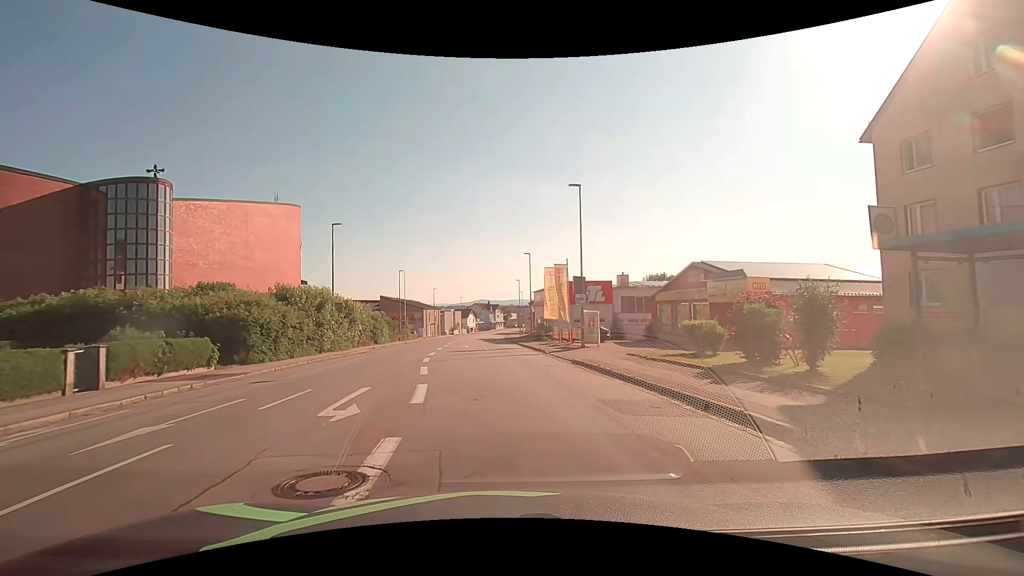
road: tertiary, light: Day
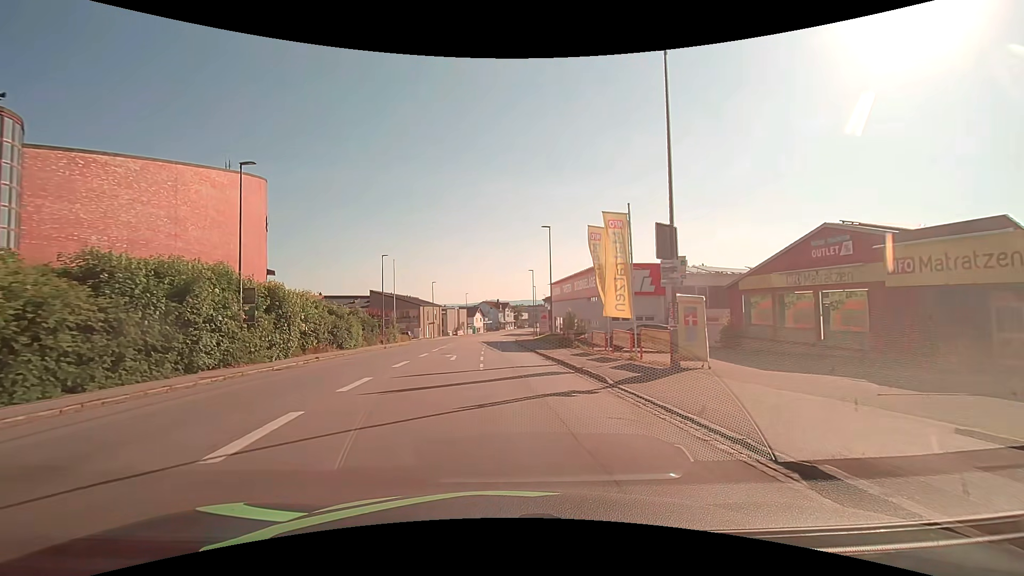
(0.0, +16.1) m; -1°
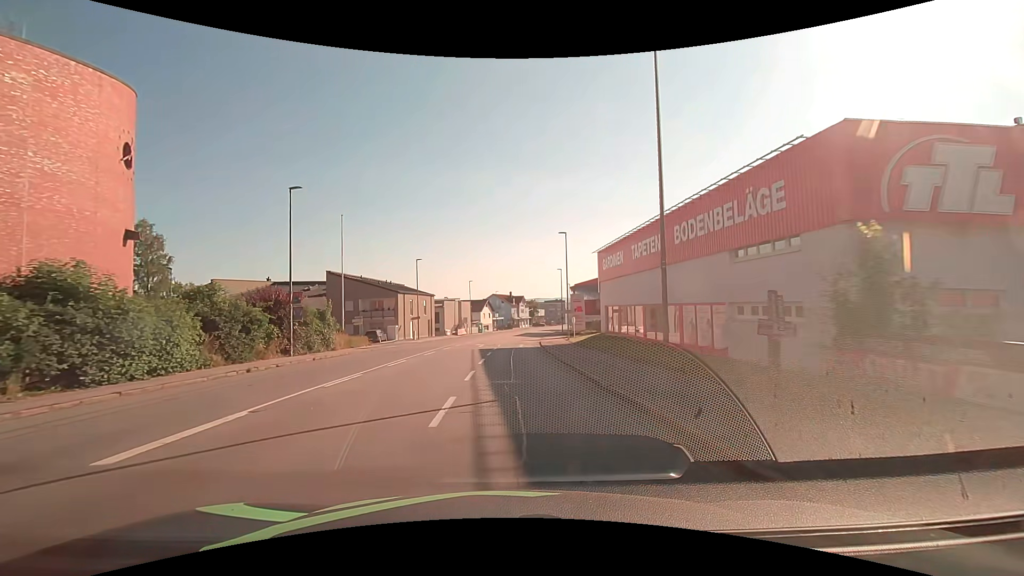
(-0.5, +28.4) m; -1°
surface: asphalt
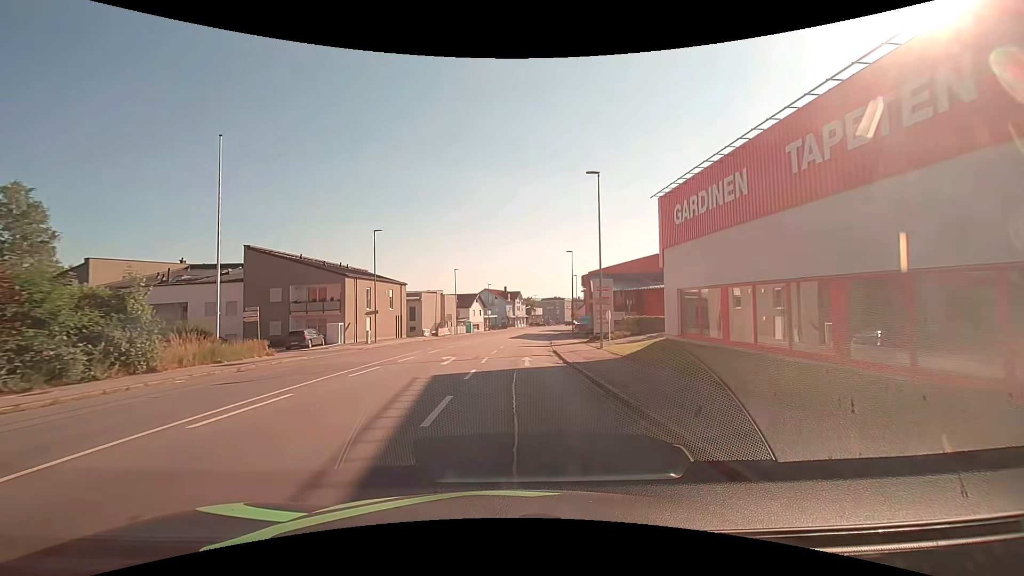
(-0.1, +18.4) m; 0°
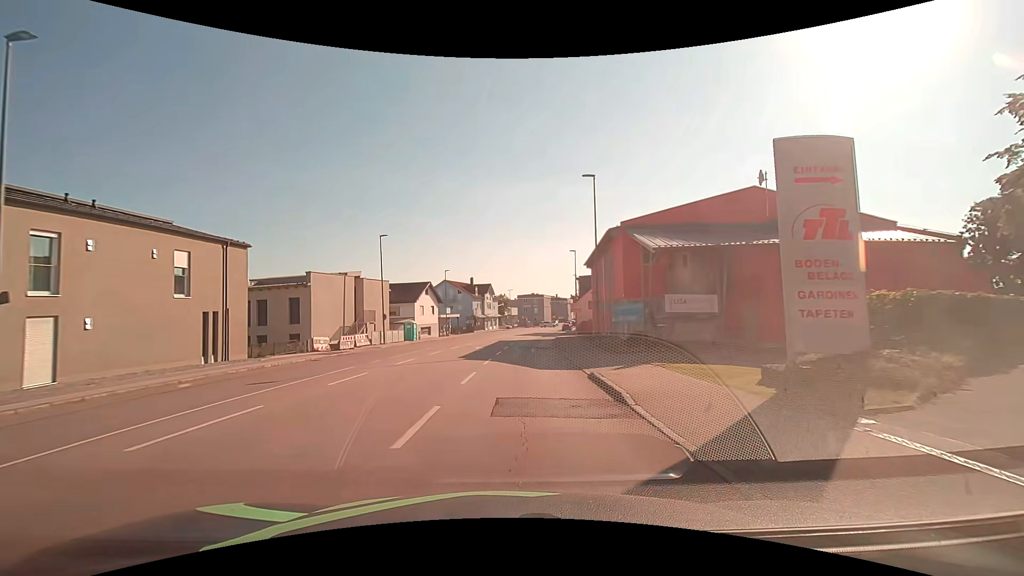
(+0.3, +31.1) m; +3°
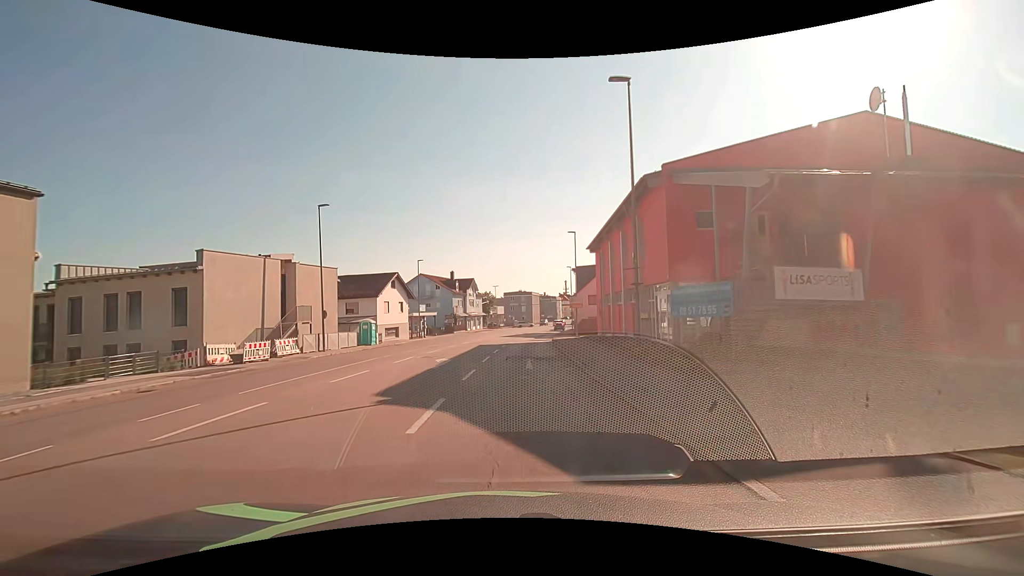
(+0.2, +11.7) m; +2°
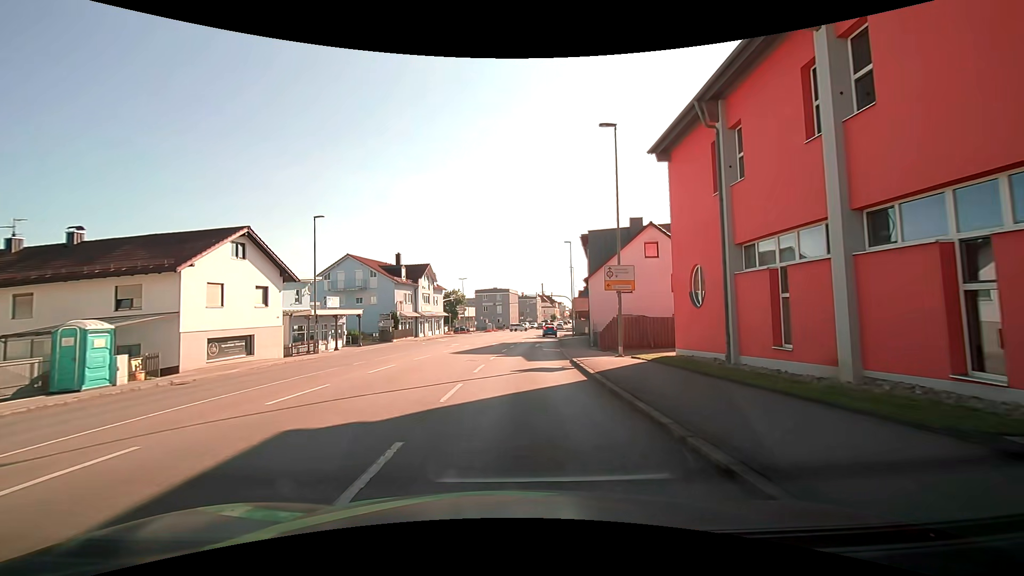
(+0.6, +27.1) m; +3°
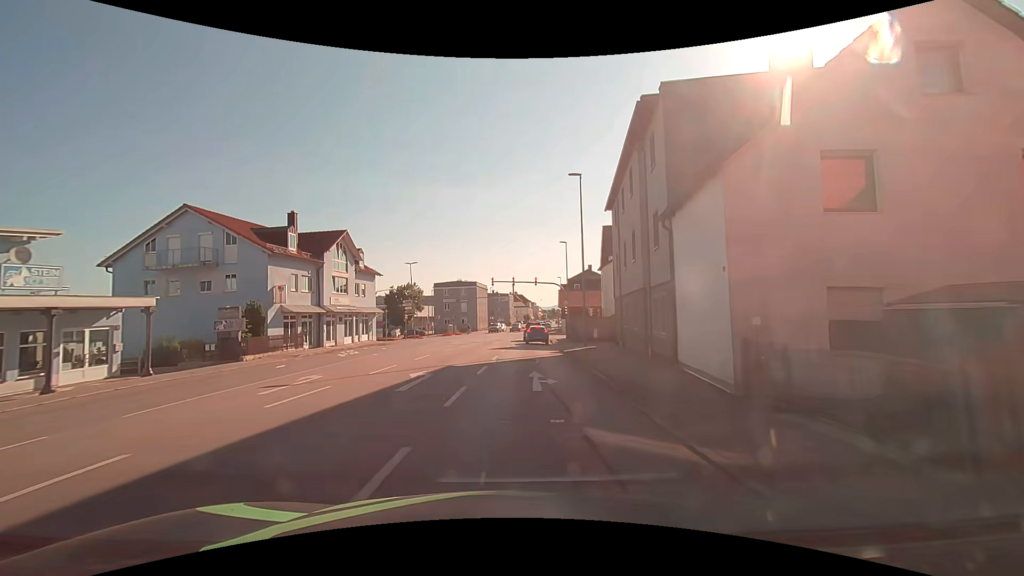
(+0.6, +24.3) m; +3°
(0, +10) (+1, +20) (+1, +30) (+2, +40) (+3, +50) (+3, +60) (+4, +70) (+5, +80) (+6, +90) (+7, +100) m
